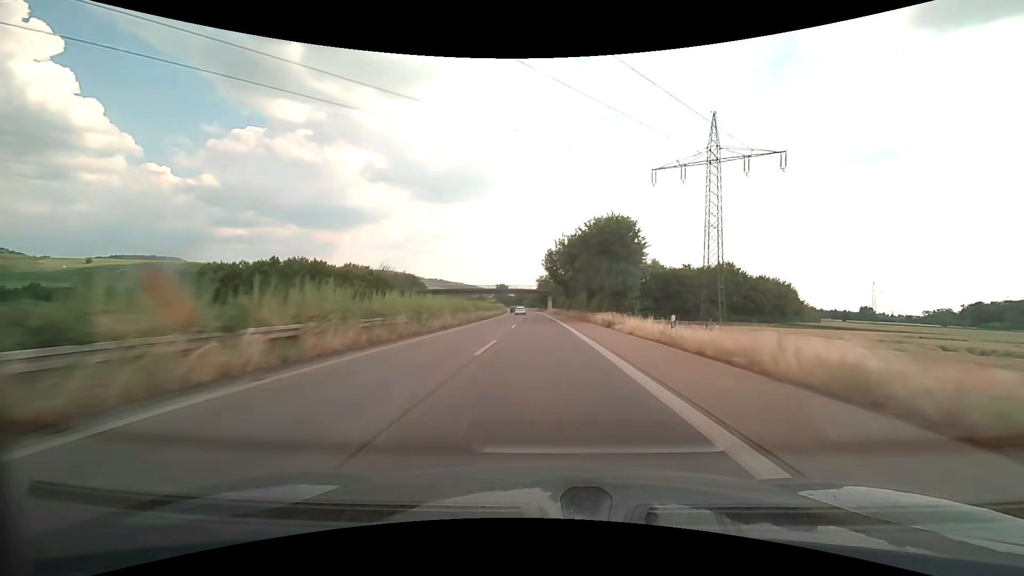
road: trunk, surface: asphalt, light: Day
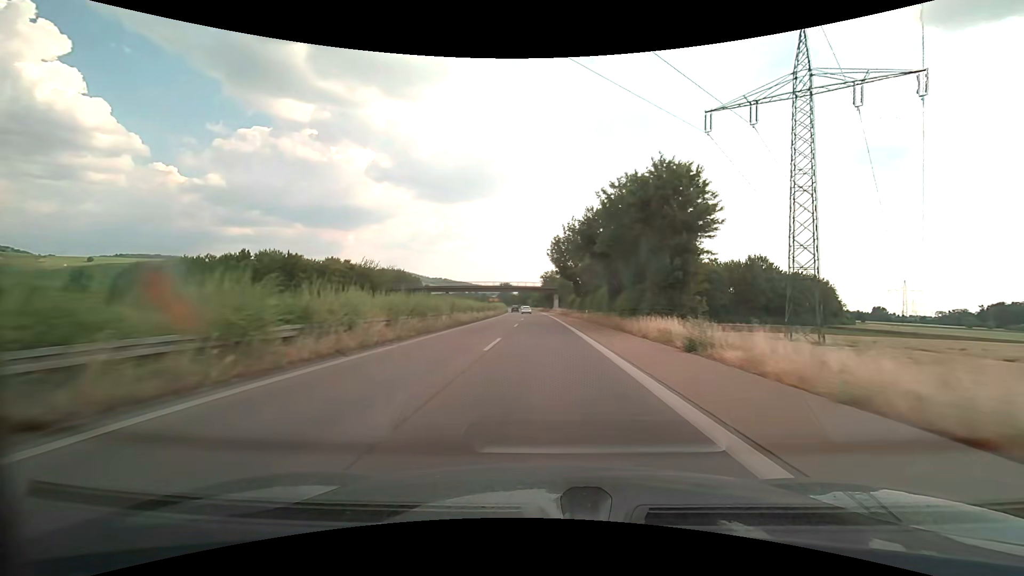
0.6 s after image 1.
(-0.1, +16.7) m; -1°
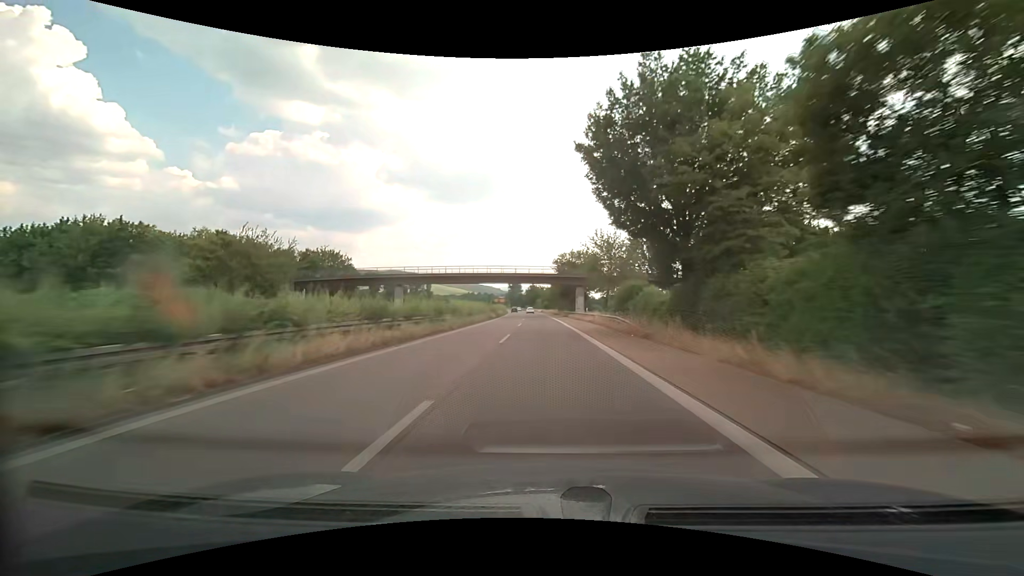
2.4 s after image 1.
(-0.6, +50.1) m; -1°
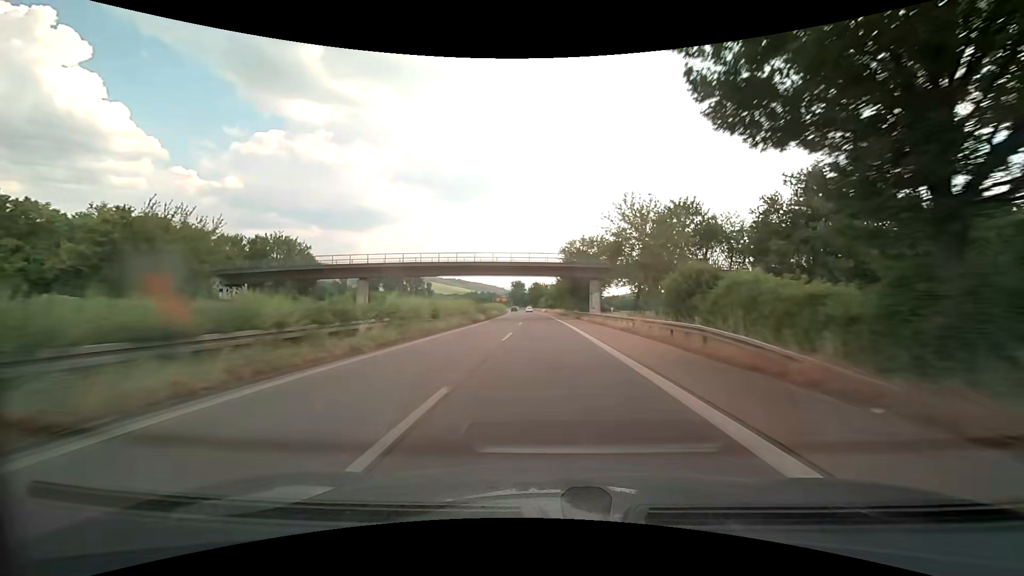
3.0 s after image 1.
(0.0, +16.8) m; 0°
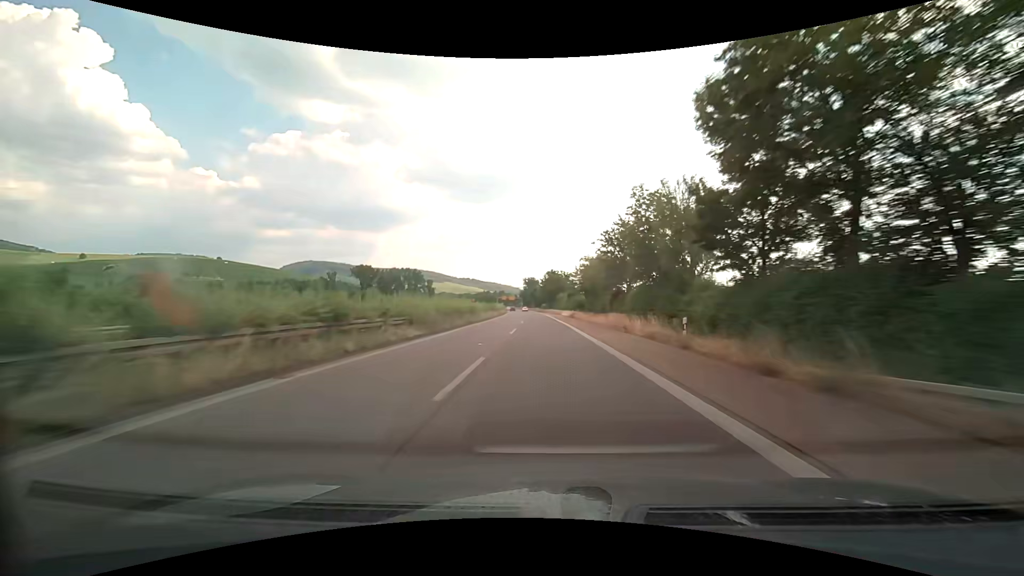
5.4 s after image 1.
(-1.2, +67.4) m; -2°
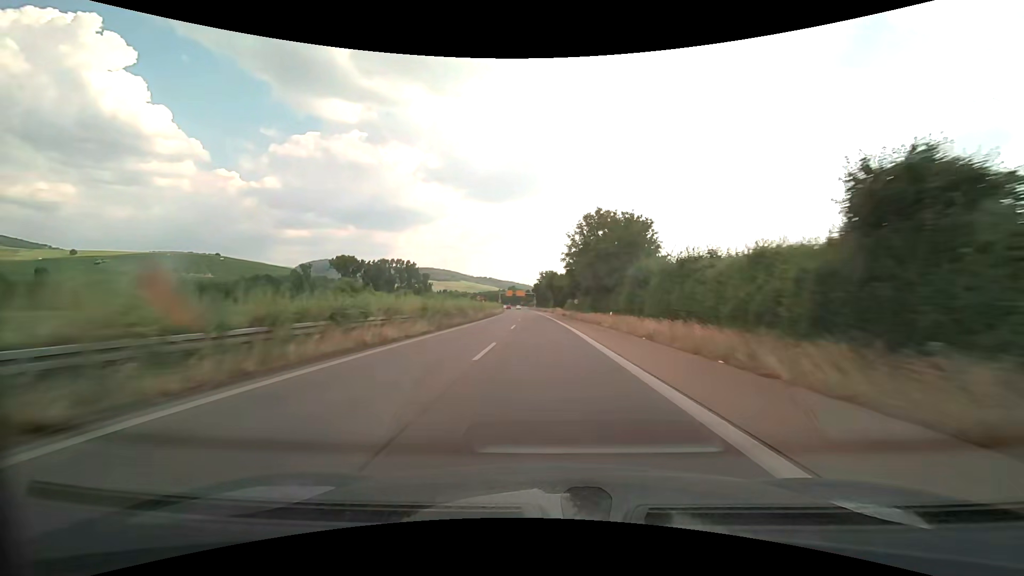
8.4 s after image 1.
(-2.0, +84.8) m; -2°
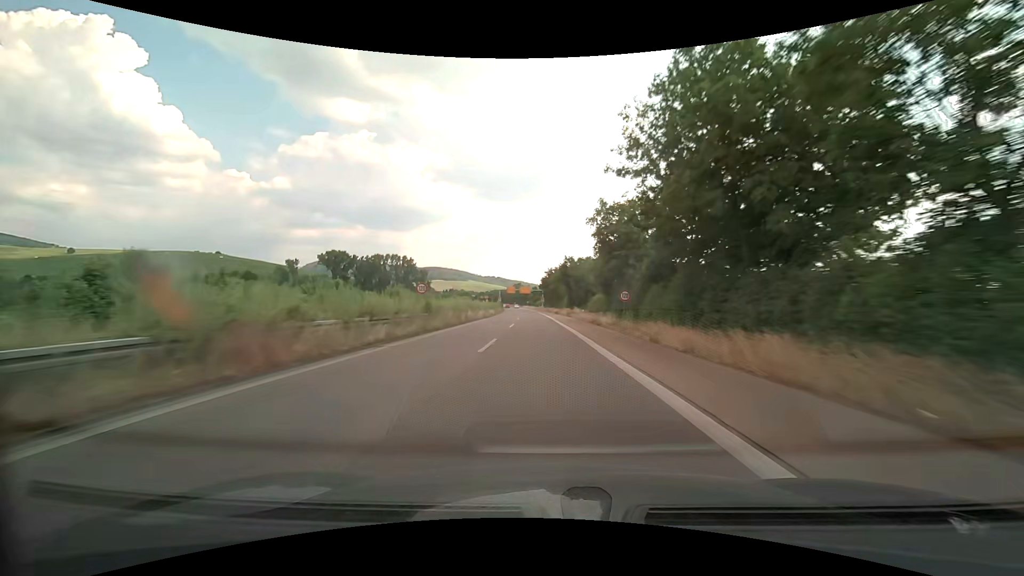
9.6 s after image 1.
(-0.3, +34.0) m; -1°
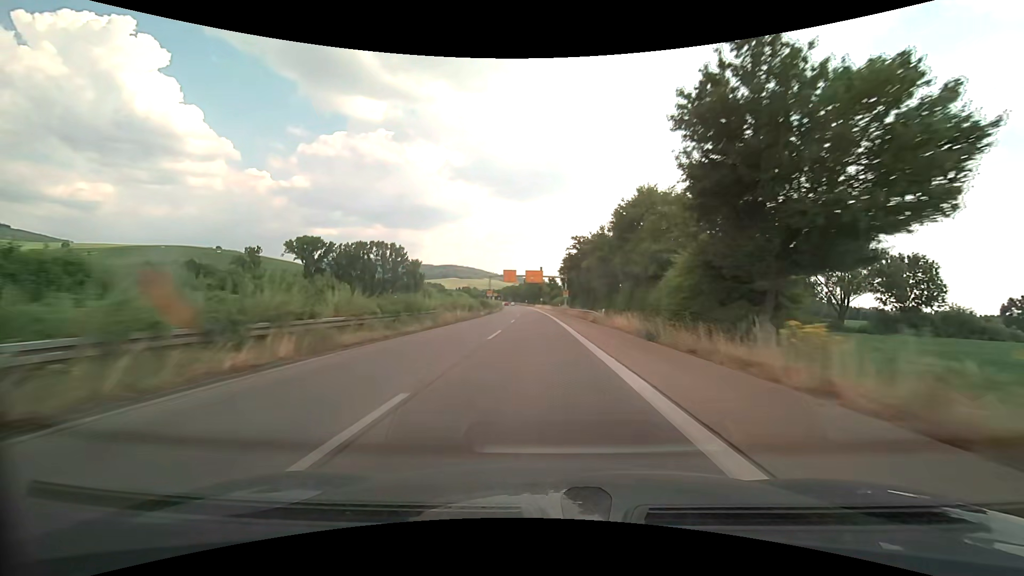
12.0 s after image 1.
(-1.1, +66.9) m; -2°
(0, +10) (0, +20) (0, +30) (0, +40) (-1, +50) (-1, +60) (-1, +70) (-2, +80) (-2, +90) (-3, +100) m
